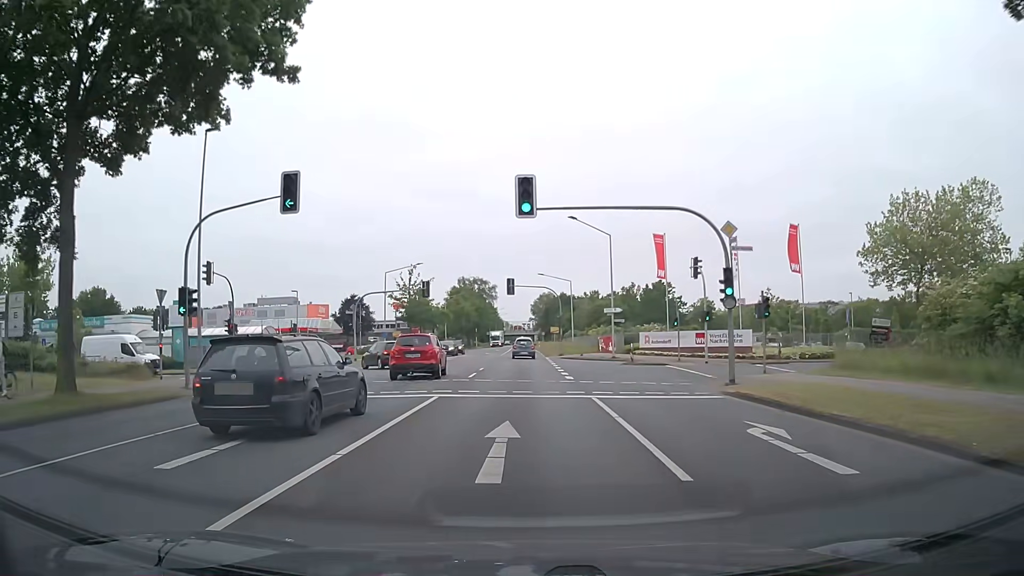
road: secondary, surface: asphalt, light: Day
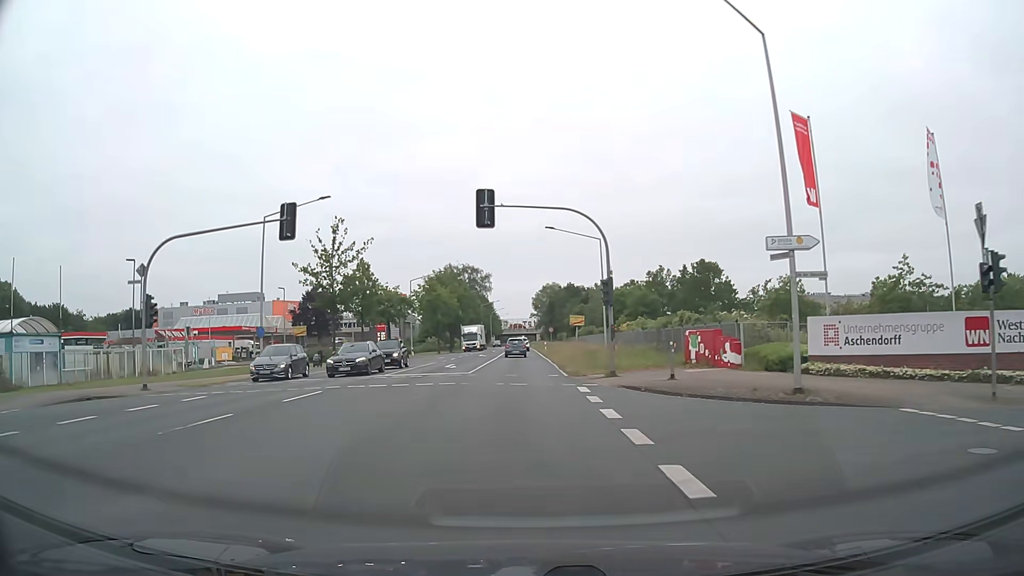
(0.0, +33.9) m; 0°
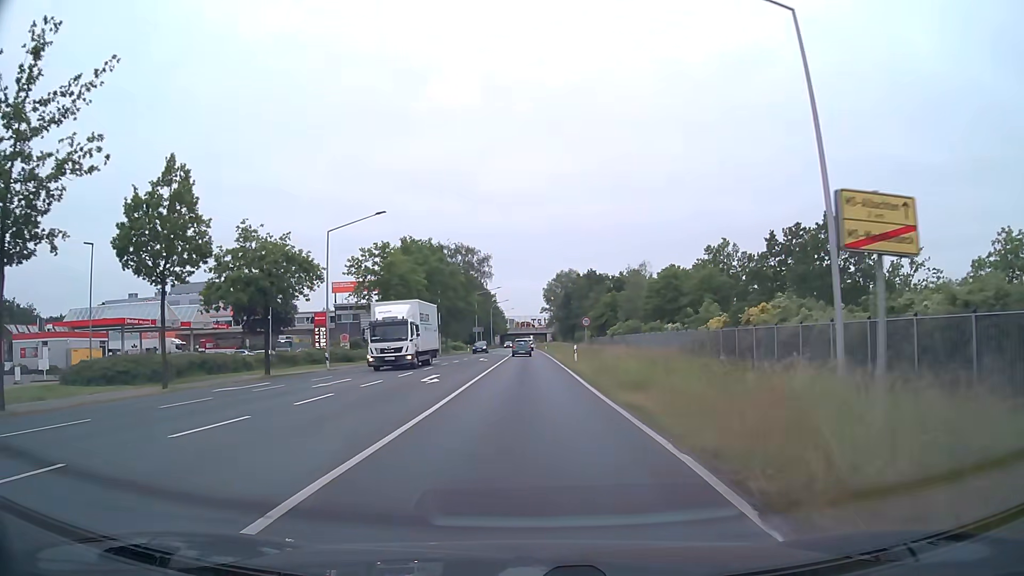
(-0.3, +36.2) m; -1°
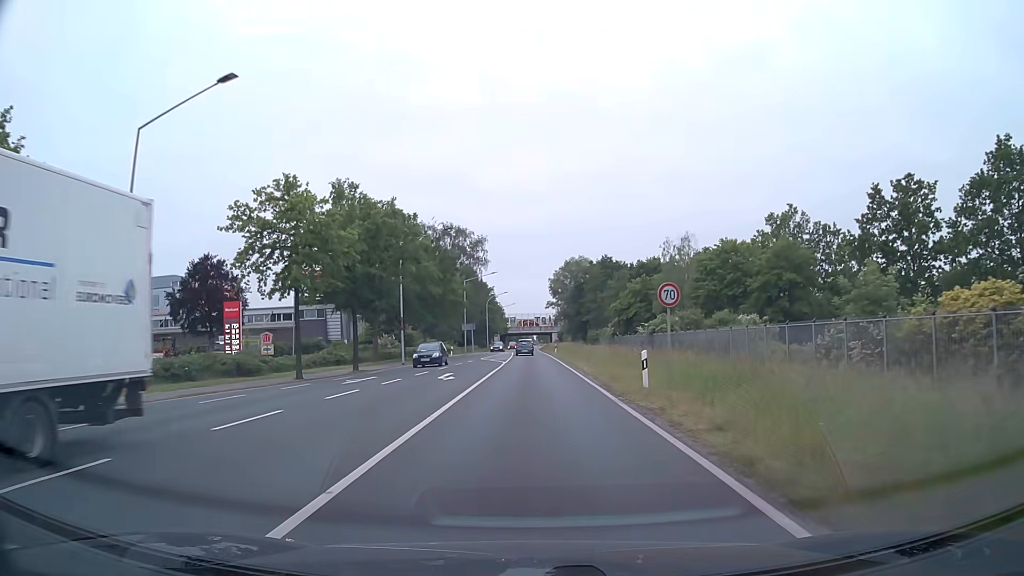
(-0.1, +23.2) m; 0°
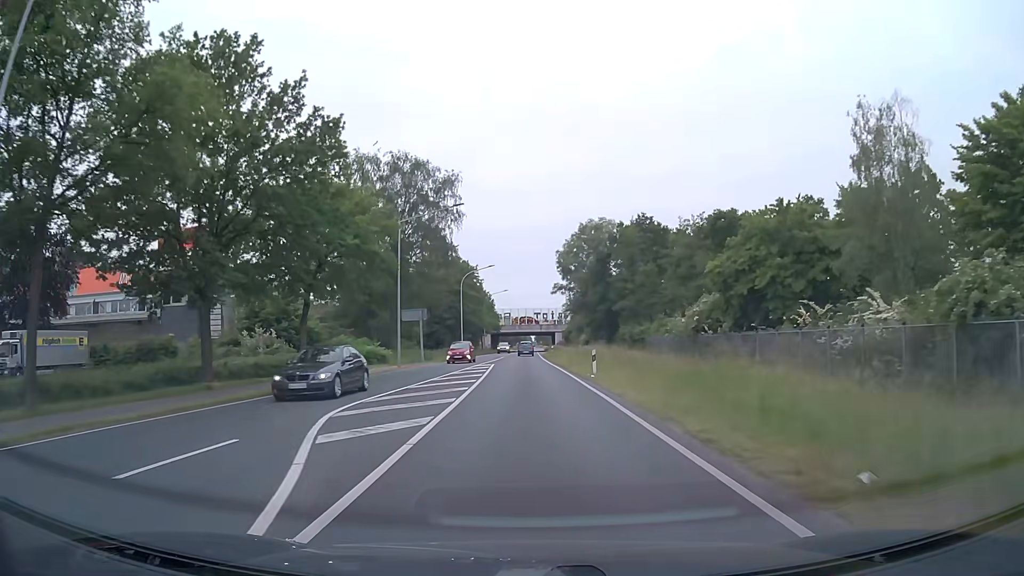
(+0.2, +41.0) m; 0°
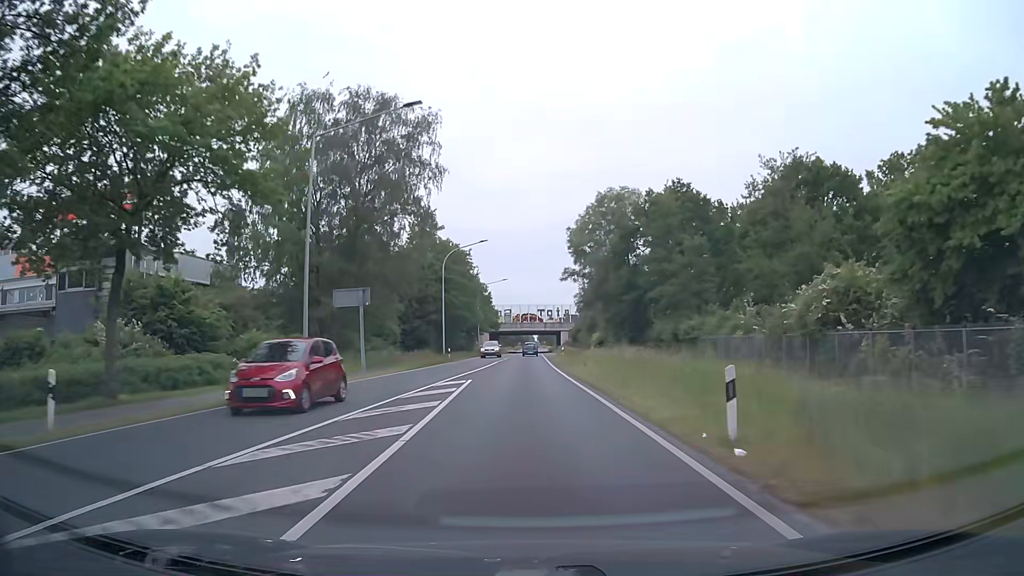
(0.0, +17.9) m; 0°
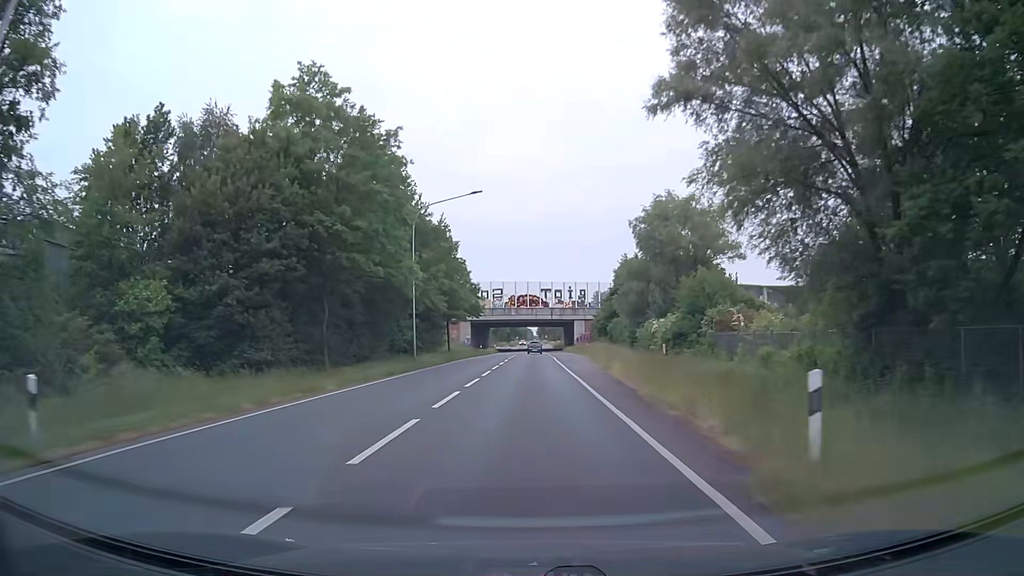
(-0.3, +49.8) m; 0°
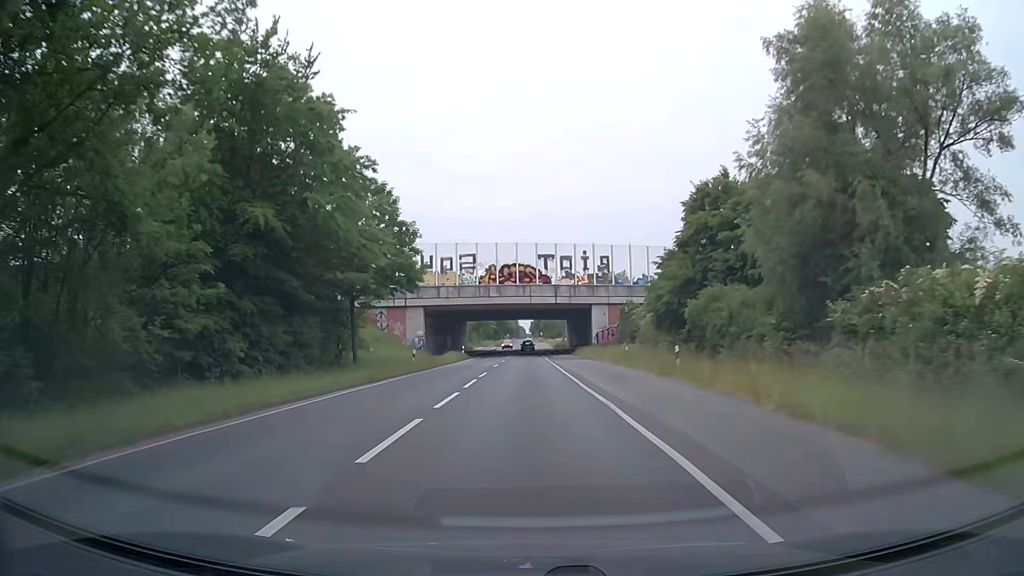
(+0.2, +42.8) m; +1°
(0, +10) (0, +20) (0, +30) (0, +40) (0, +50) (0, +60) (0, +70) (0, +80) (+1, +90) (+2, +100) m
